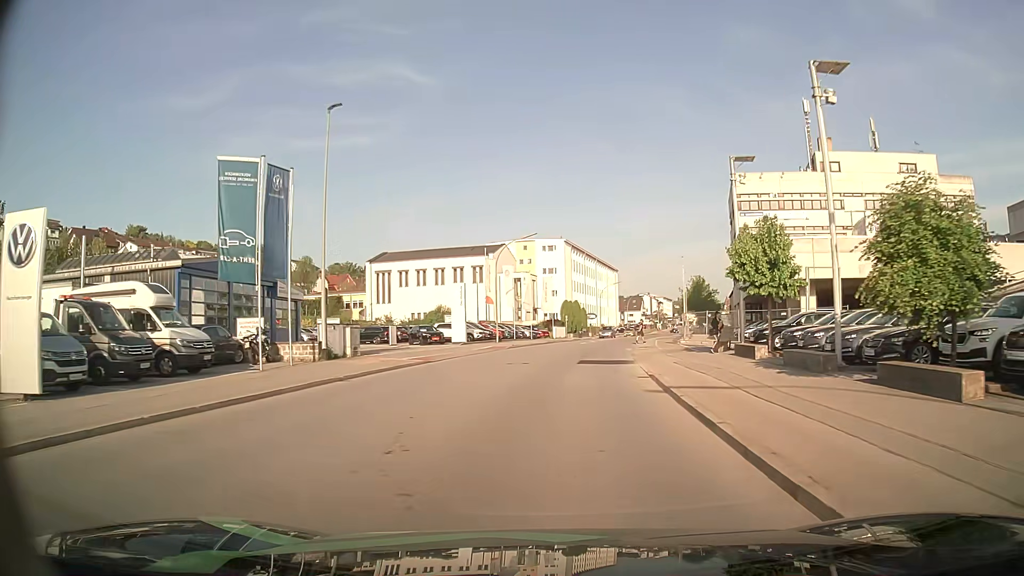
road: tertiary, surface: asphalt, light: Day
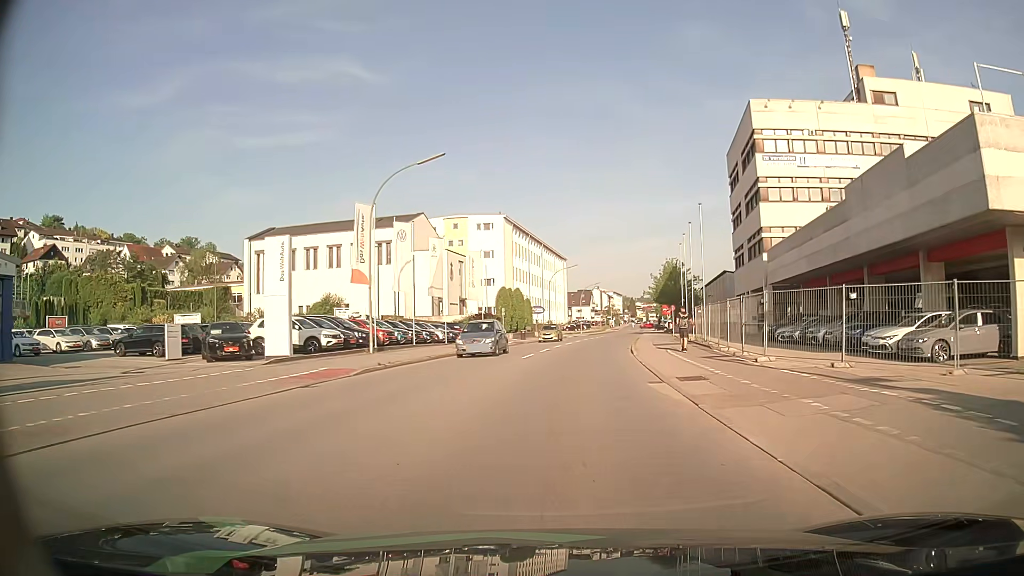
(+1.0, +26.2) m; +5°
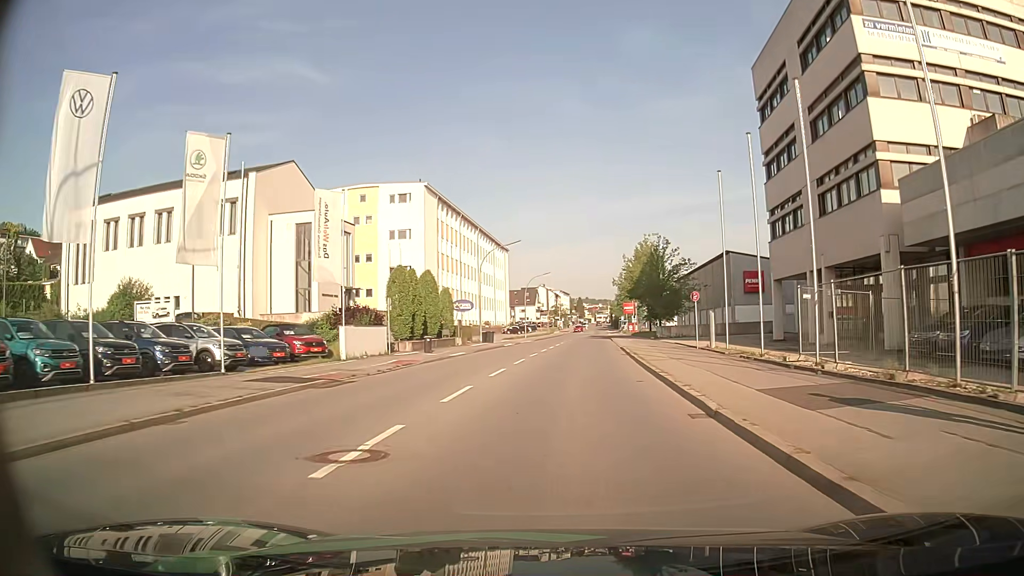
(+1.1, +26.1) m; +4°
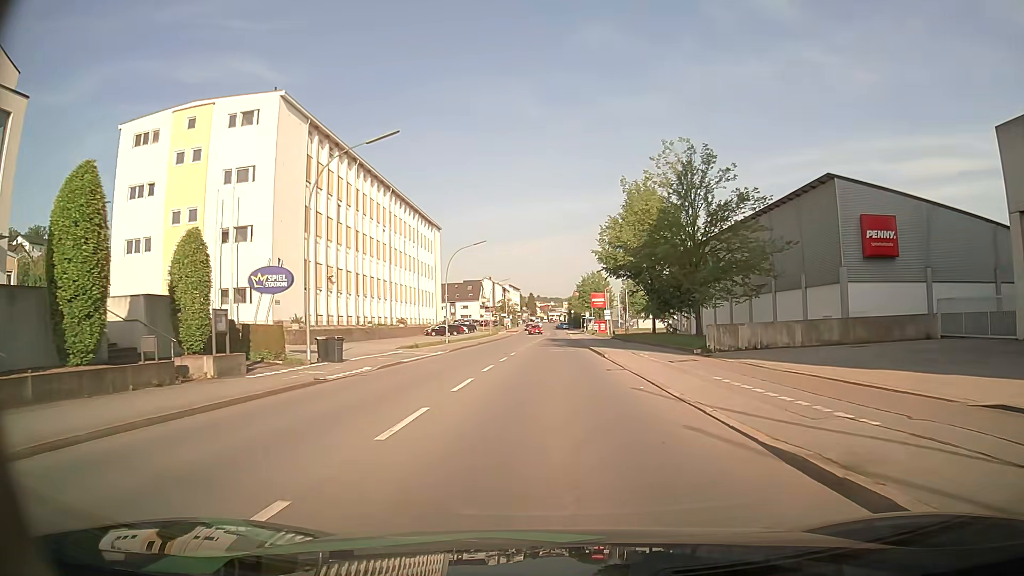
(+1.6, +34.0) m; +4°
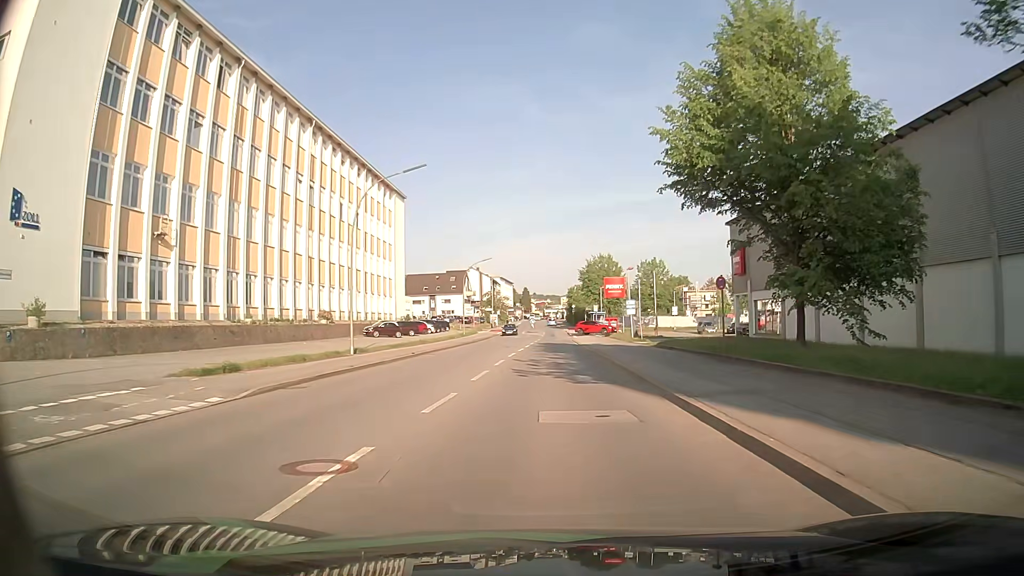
(+0.3, +28.3) m; +1°
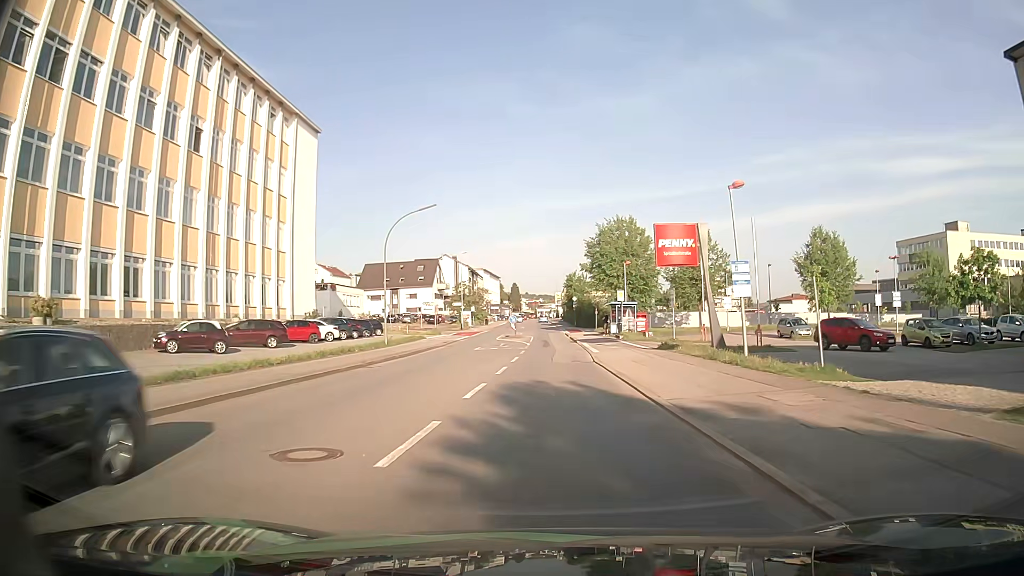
(+0.1, +34.7) m; +1°
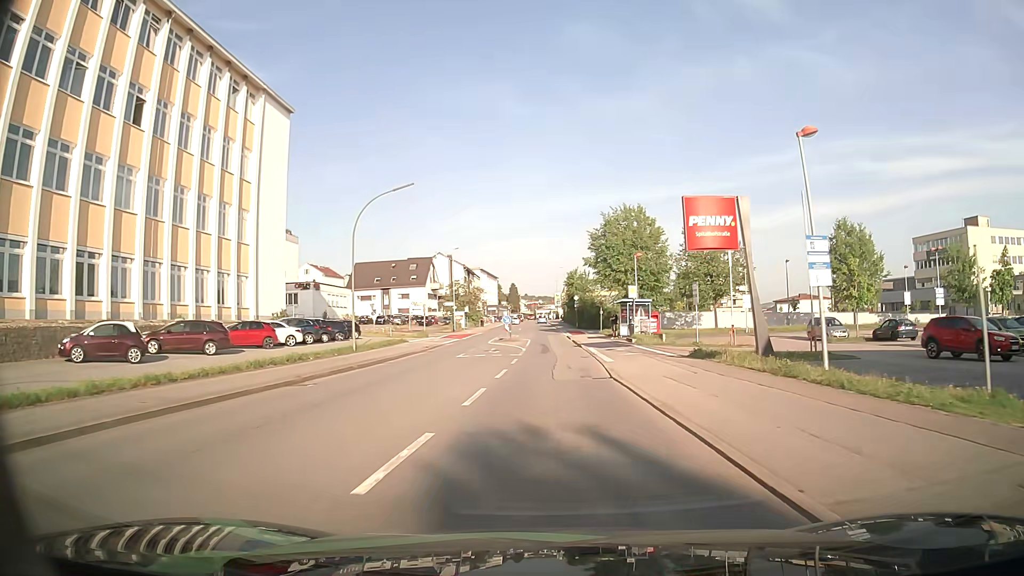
(0.0, +7.0) m; 0°
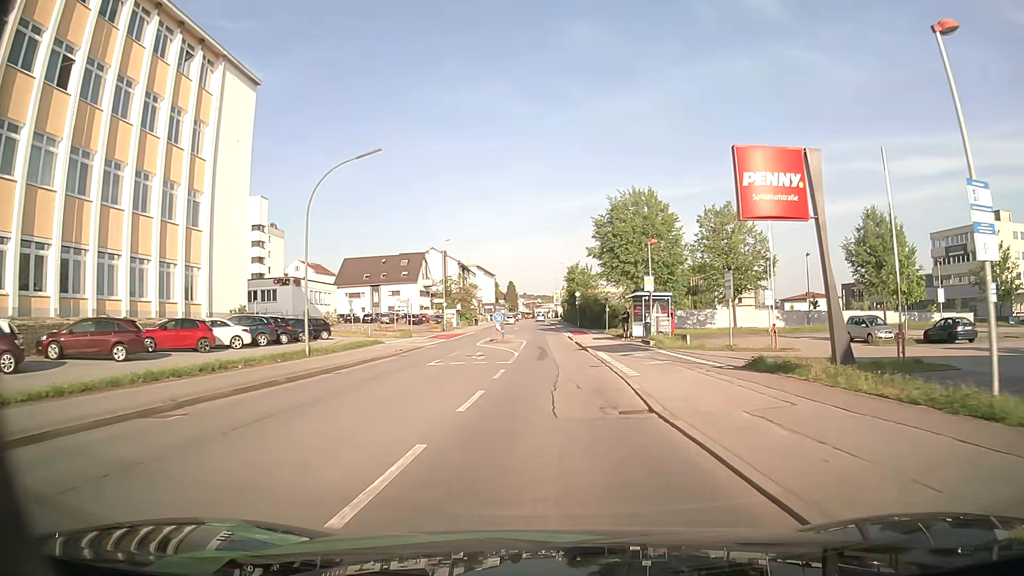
(0.0, +7.1) m; 0°
(0, +10) (0, +20) (0, +30) (0, +40) (0, +50) (0, +60) (0, +70) (0, +80) (0, +90) (-1, +100) m
